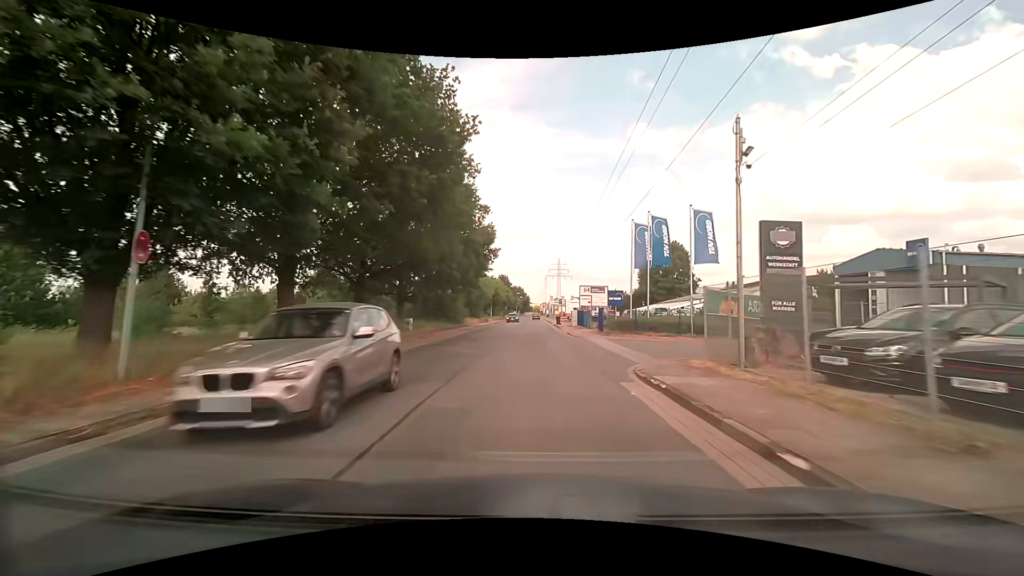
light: Day
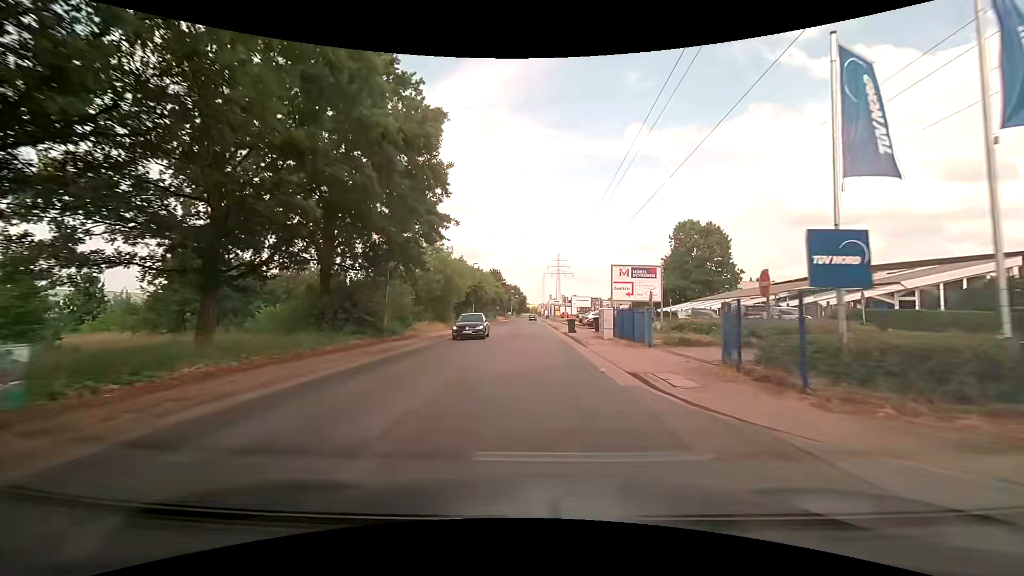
(+0.1, +22.3) m; 0°
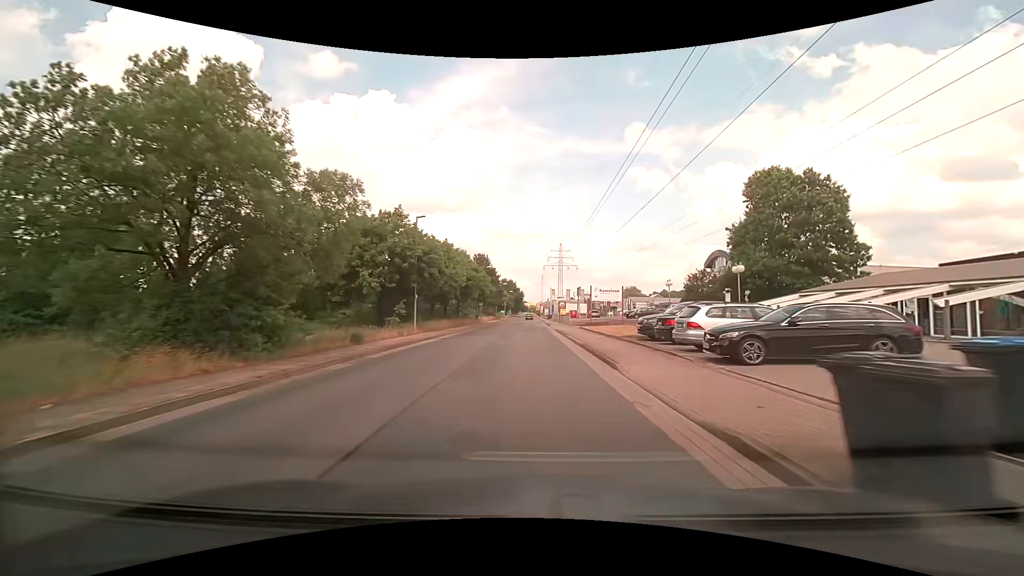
(+0.2, +30.1) m; 0°
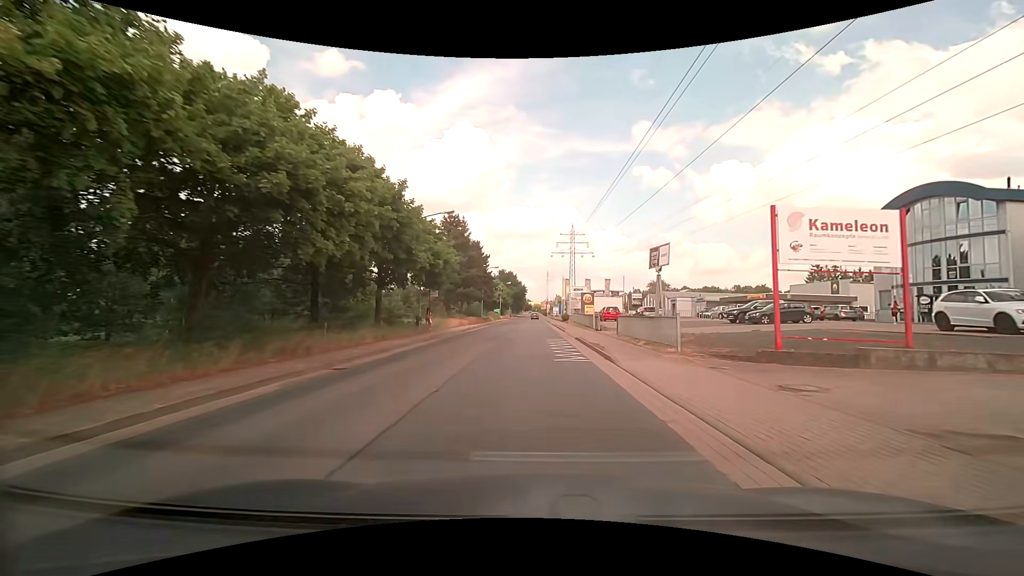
(-0.1, +38.4) m; 0°
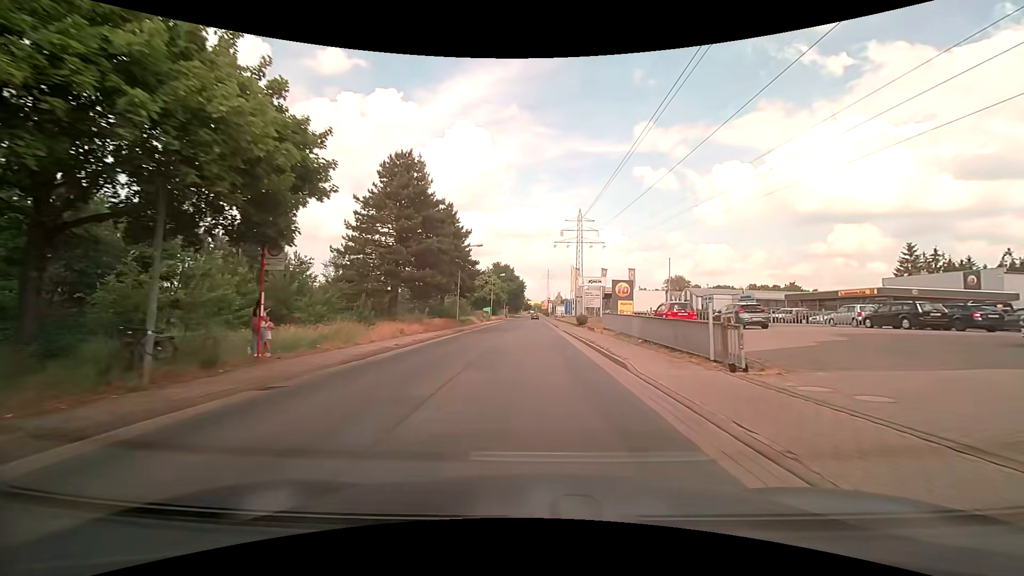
(-0.1, +22.8) m; 0°
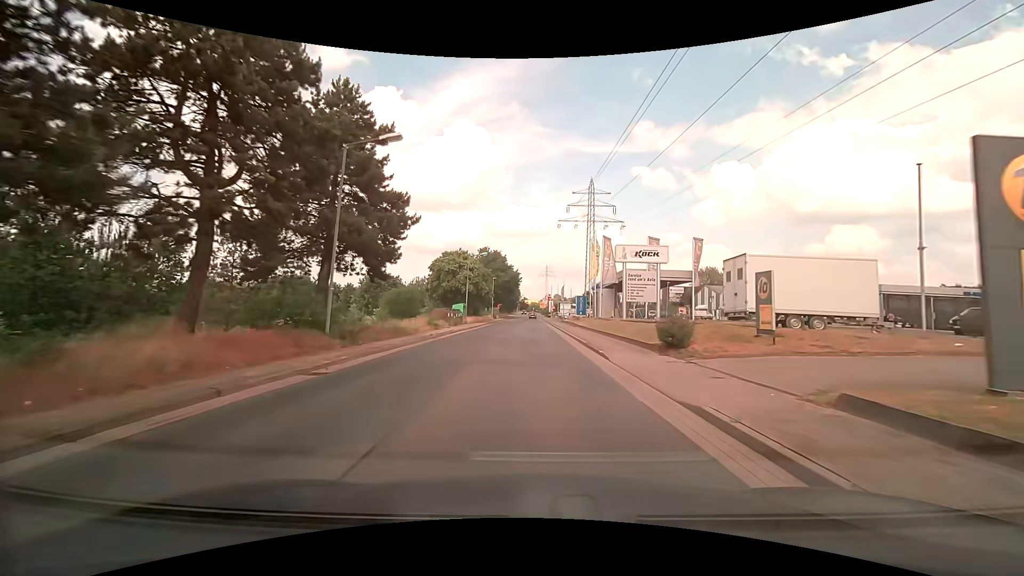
(0.0, +29.7) m; 0°
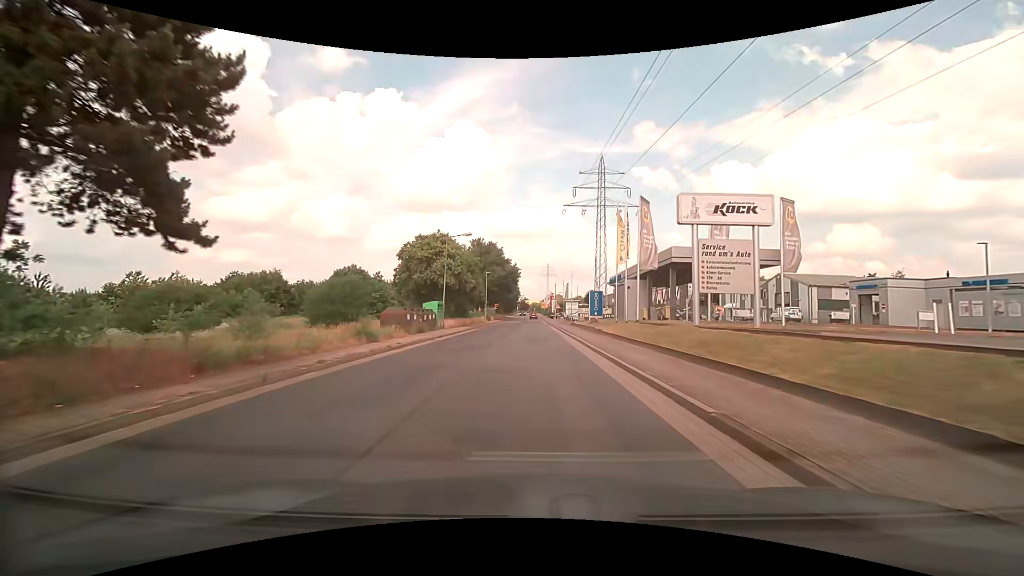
(0.0, +14.6) m; 0°
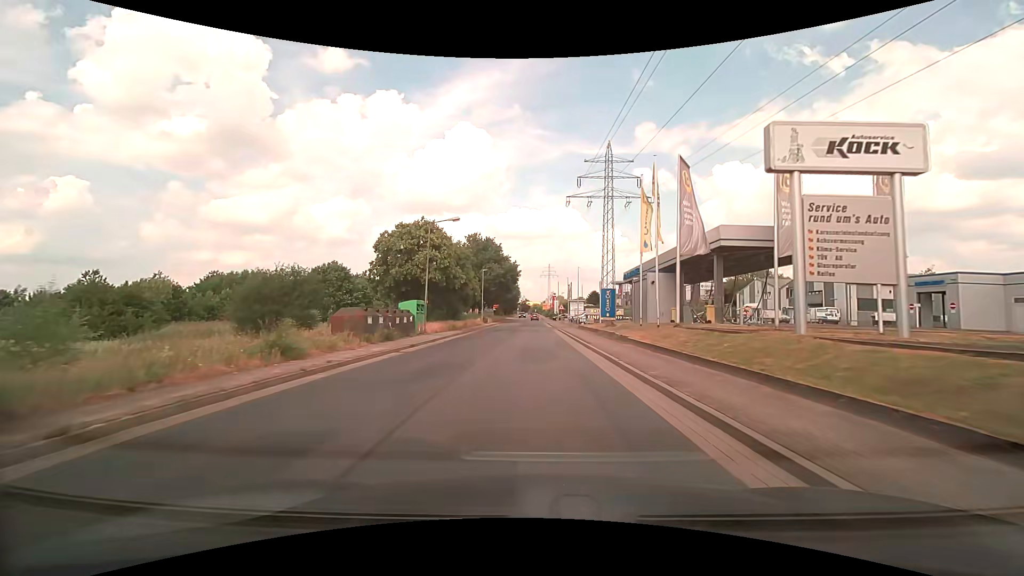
(0.0, +7.3) m; 0°
(0, +10) (0, +20) (0, +30) (0, +40) (0, +50) (0, +60) (0, +70) (0, +80) (0, +90) (0, +100) m
